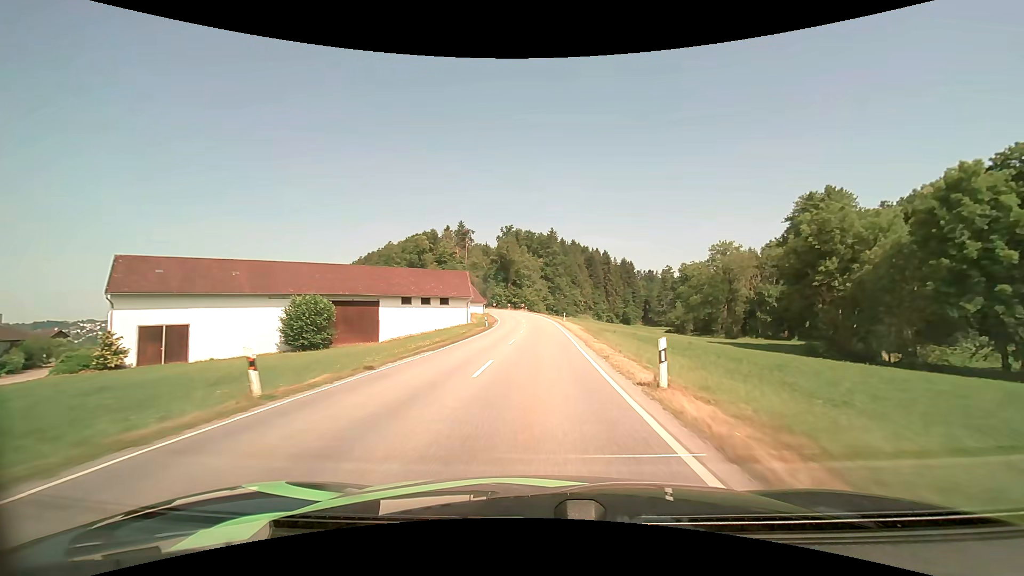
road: secondary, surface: asphalt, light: Day
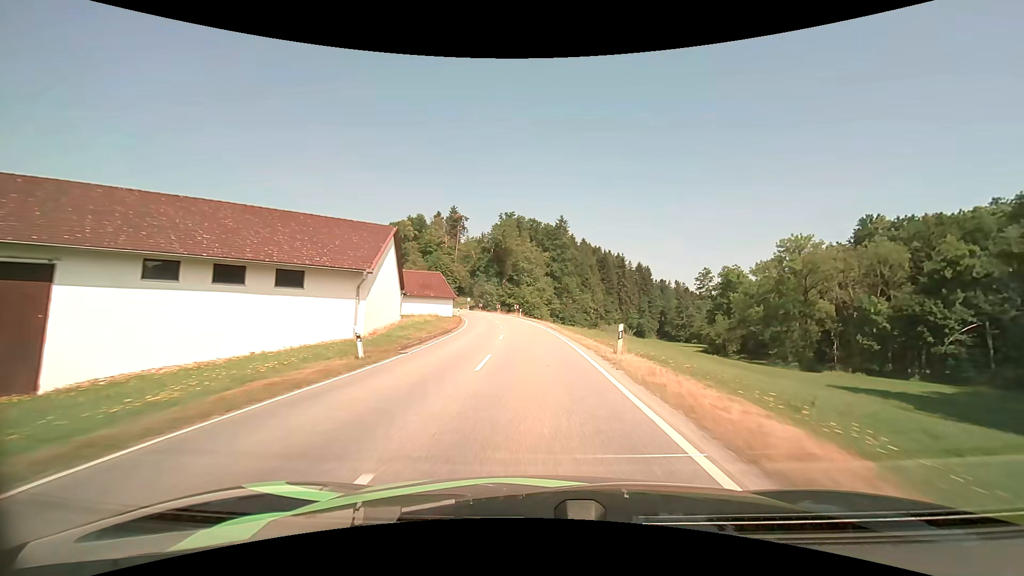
(+0.3, +34.4) m; 0°
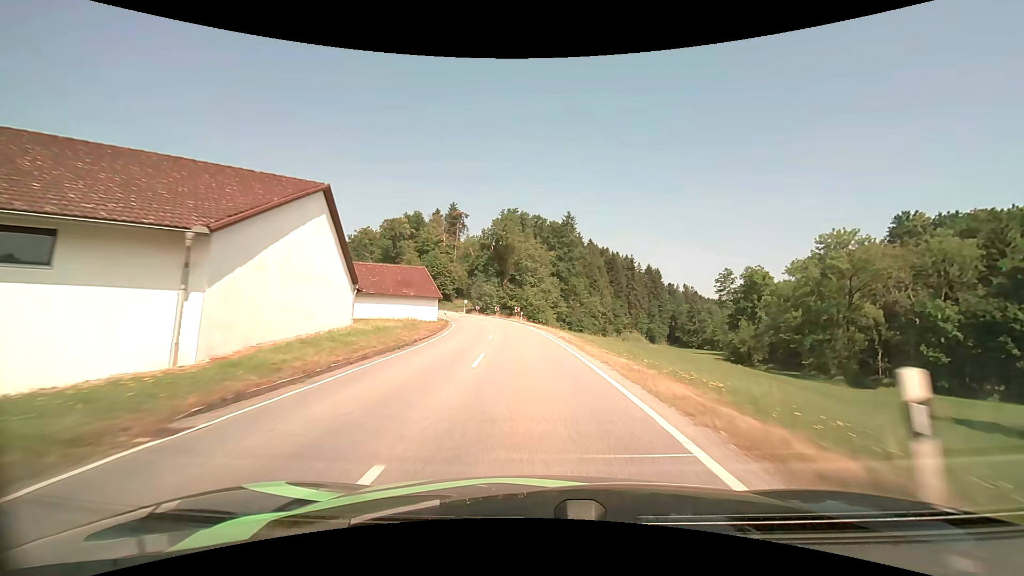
(0.0, +11.4) m; -1°
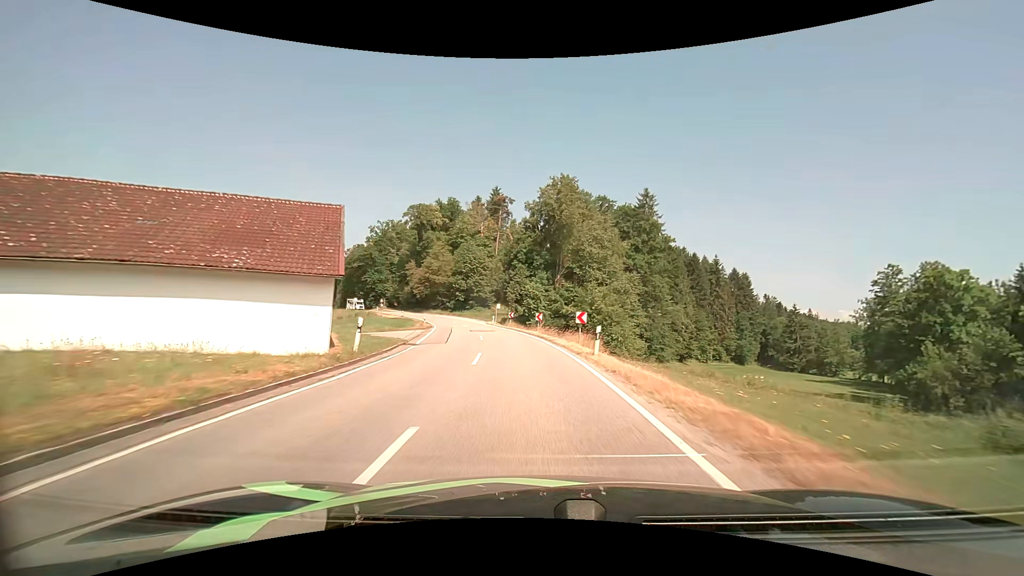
(-1.5, +33.7) m; -6°
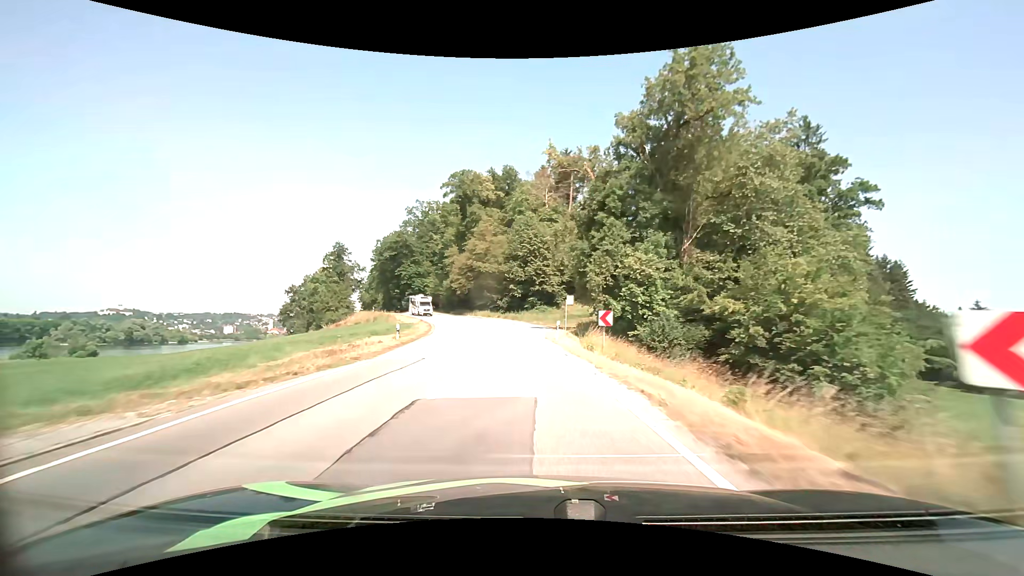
(-2.3, +32.9) m; -8°
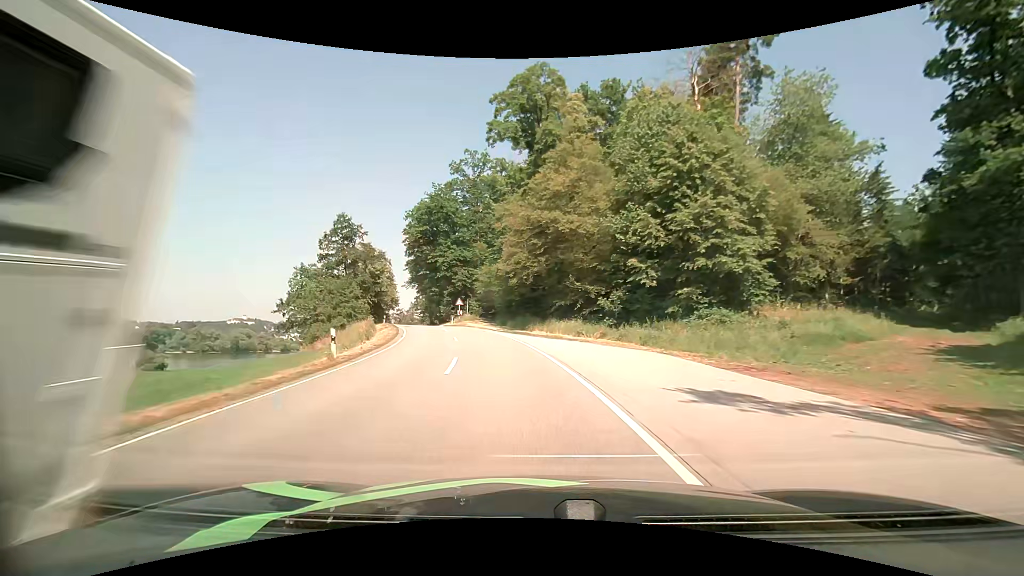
(-3.6, +41.9) m; -10°
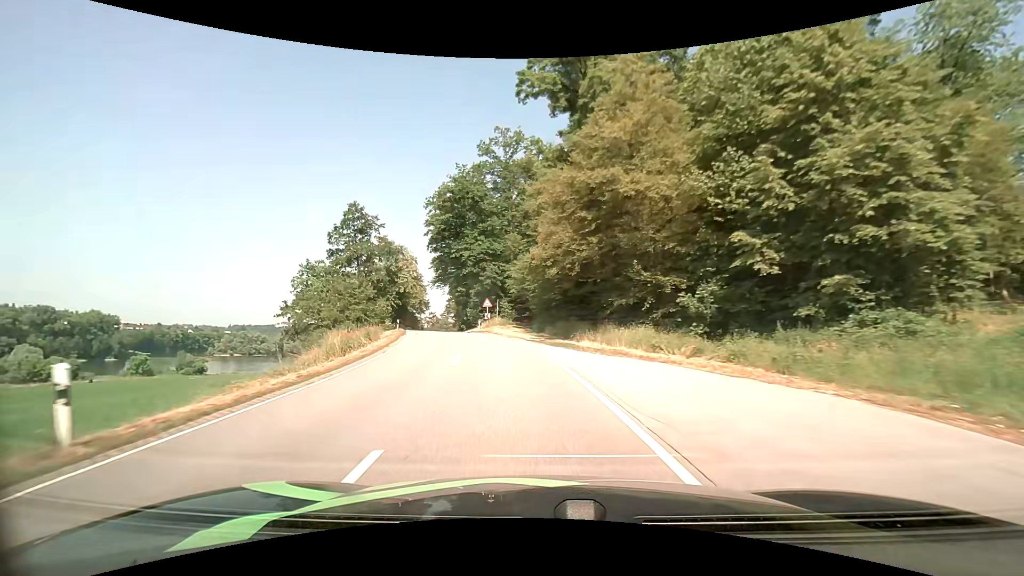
(-0.5, +10.4) m; -5°
